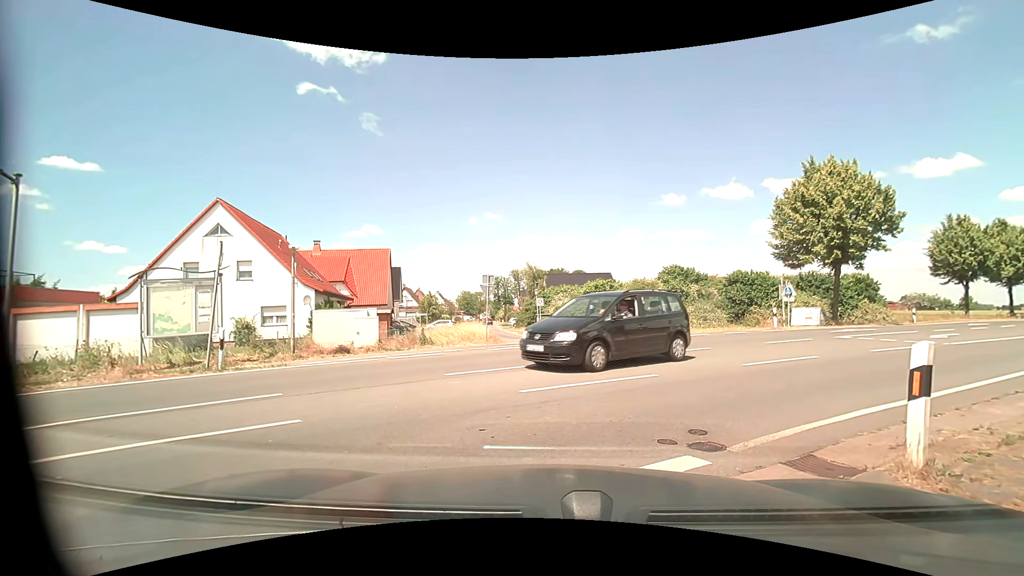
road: residential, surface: asphalt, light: Day
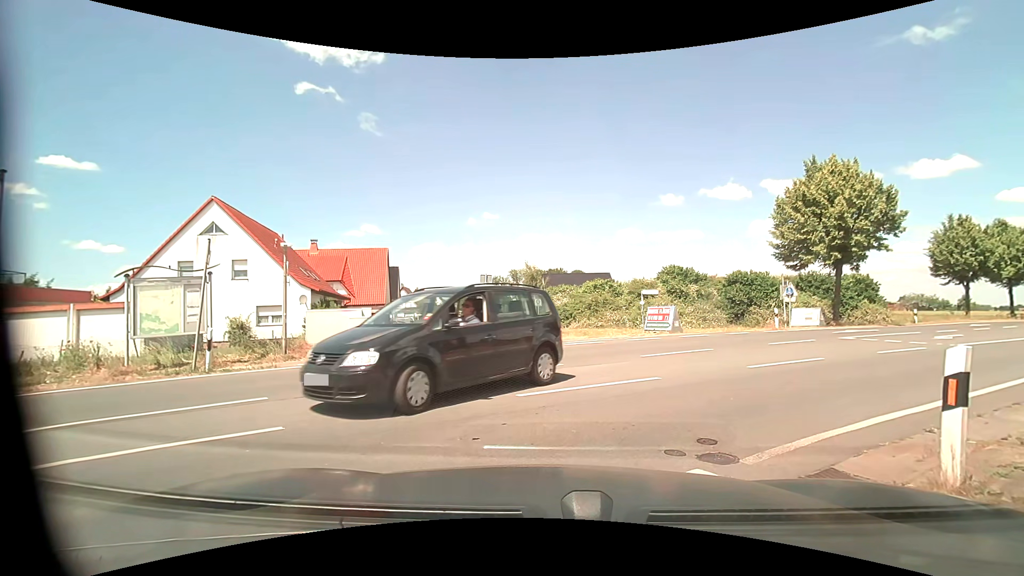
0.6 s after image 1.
(0.0, +0.4) m; 0°
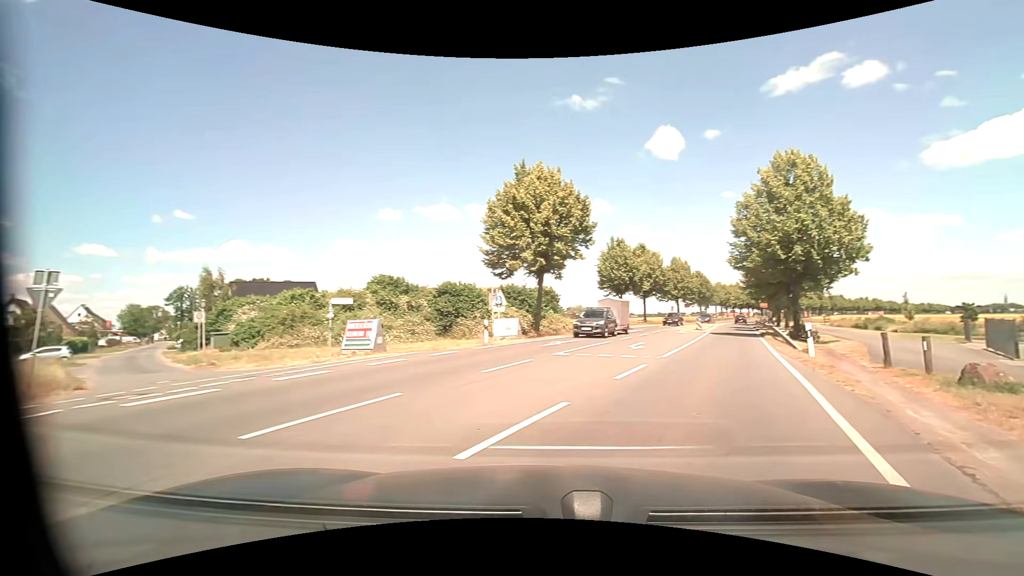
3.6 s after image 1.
(+1.7, +7.2) m; +33°
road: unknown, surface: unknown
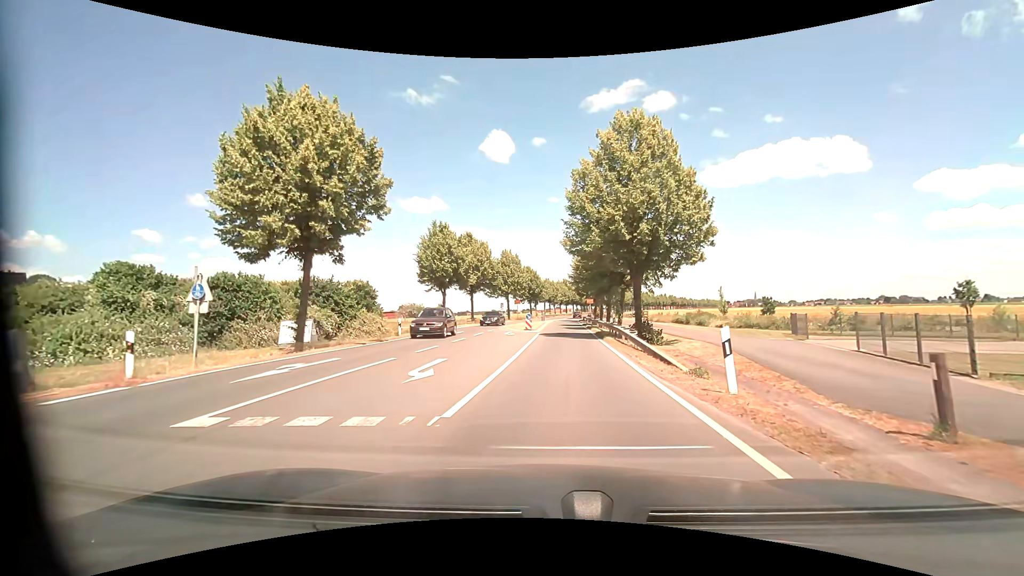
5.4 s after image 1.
(+2.3, +9.6) m; +20°
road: primary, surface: asphalt
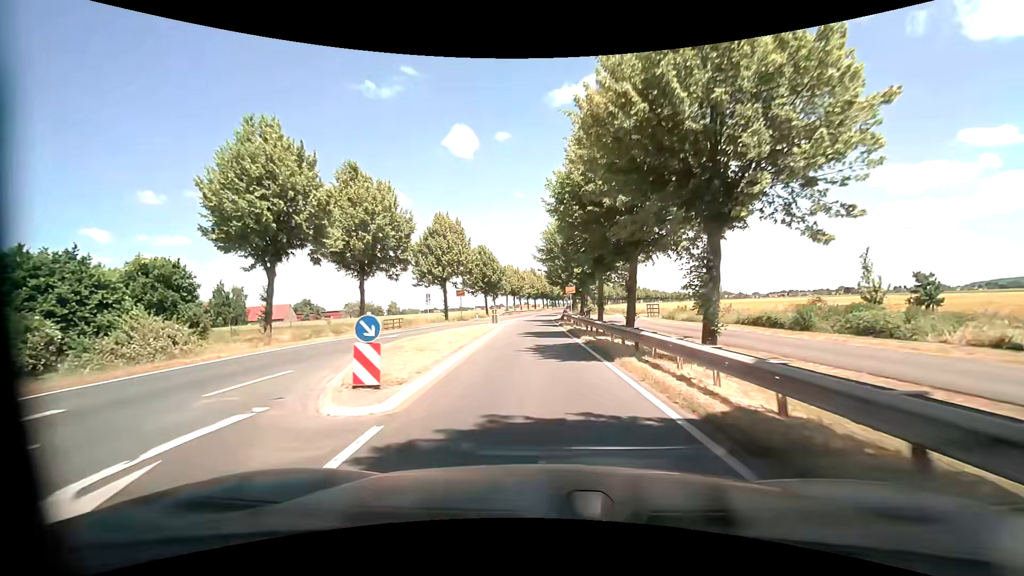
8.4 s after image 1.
(+0.9, +27.6) m; +3°
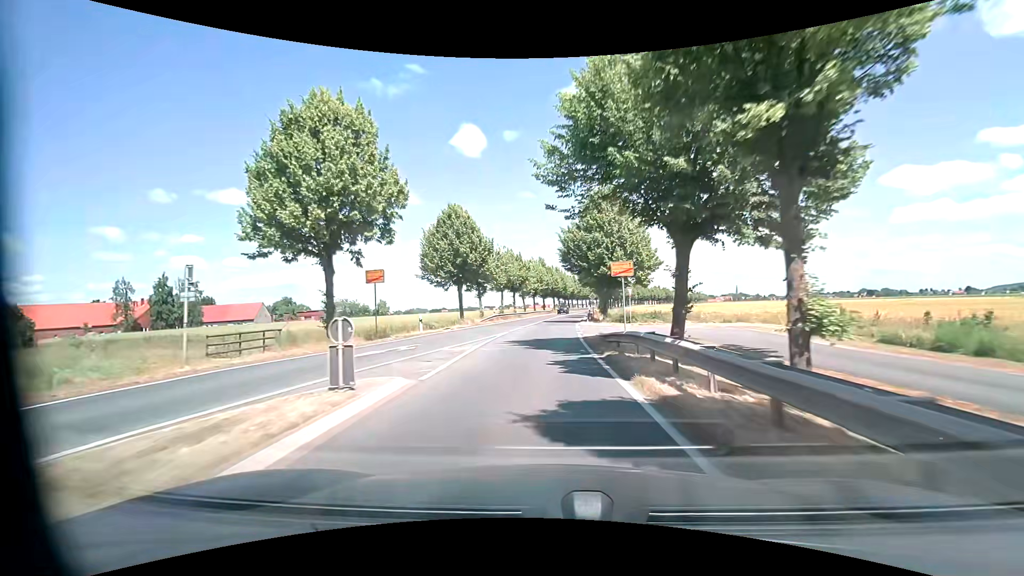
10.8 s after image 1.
(-0.4, +28.8) m; -1°
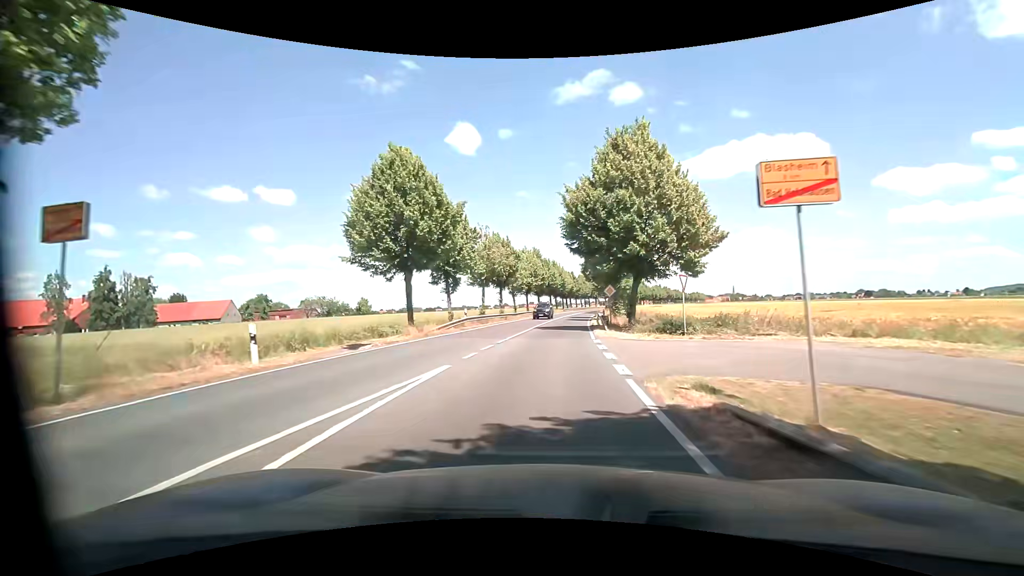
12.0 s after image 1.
(0.0, +15.2) m; 0°
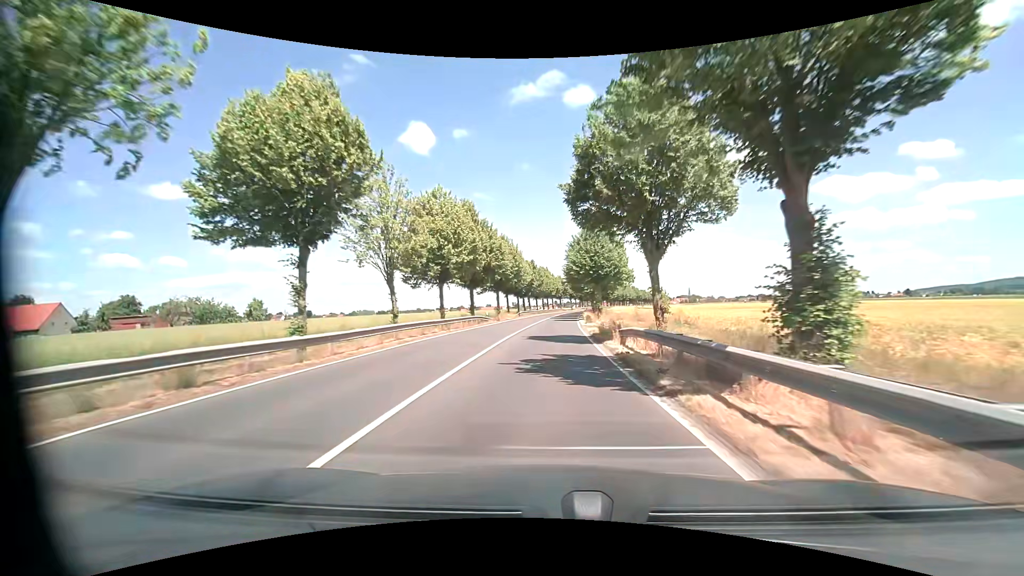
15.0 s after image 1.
(+1.7, +40.0) m; +5°
(0, +10) (0, +20) (+1, +30) (+1, +40) (+1, +50) (+2, +60) (+3, +70) (+4, +80) (+4, +90) (+5, +100) m
